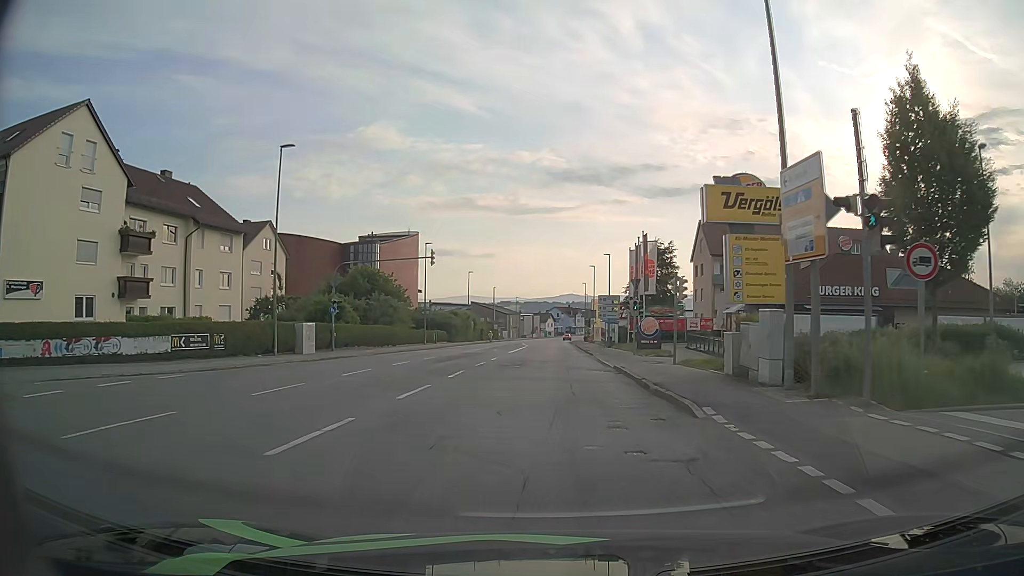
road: tertiary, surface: asphalt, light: Day
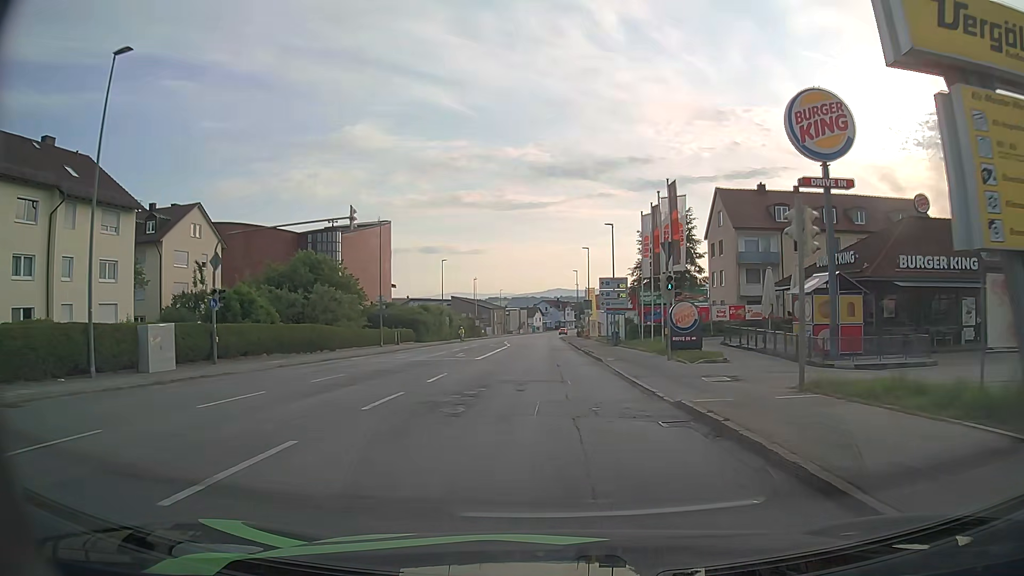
(+0.2, +14.0) m; +1°
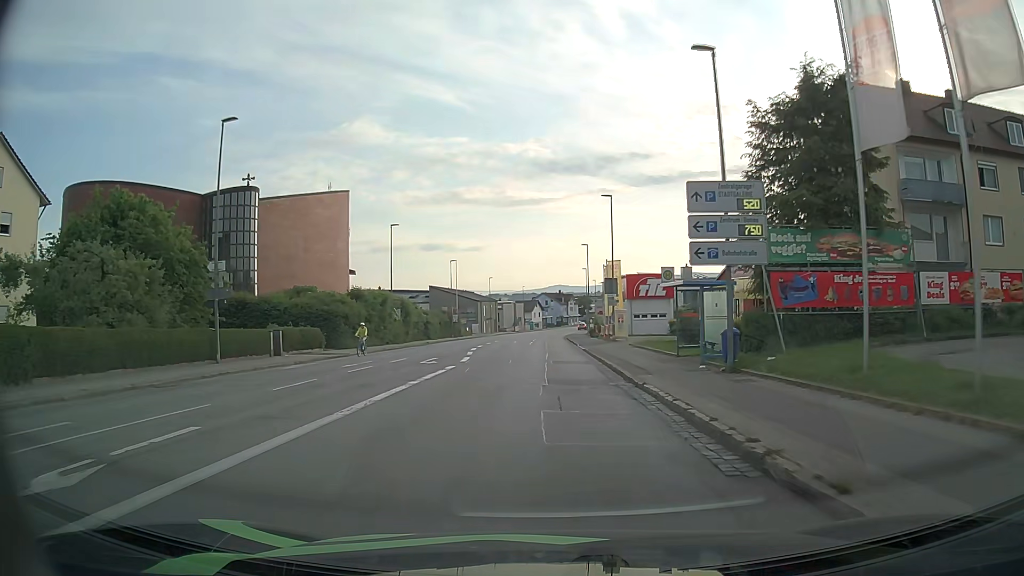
(+0.3, +28.8) m; +1°
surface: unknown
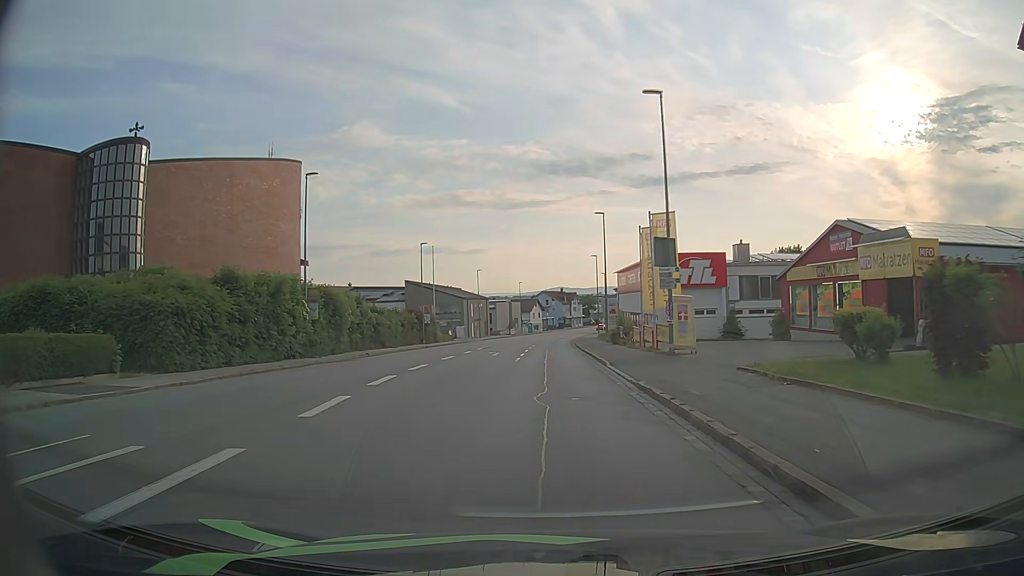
(-0.1, +21.9) m; 0°
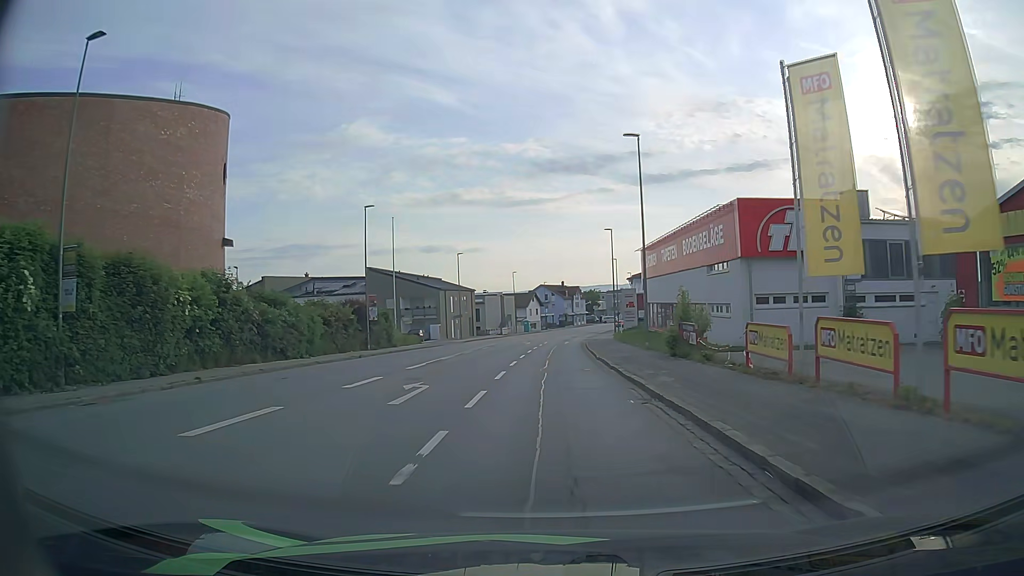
(0.0, +21.6) m; 0°
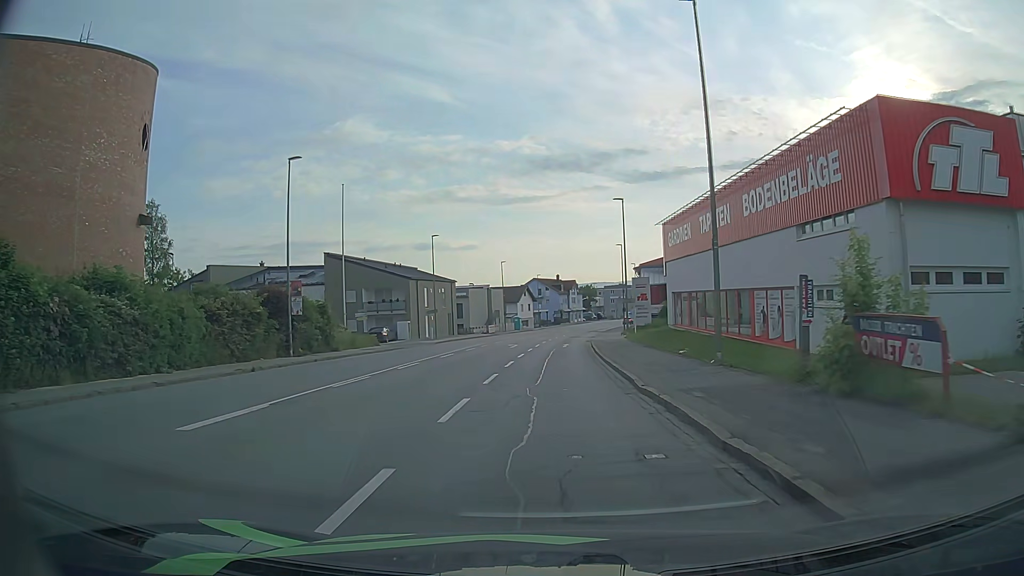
(+0.1, +14.3) m; +1°
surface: asphalt
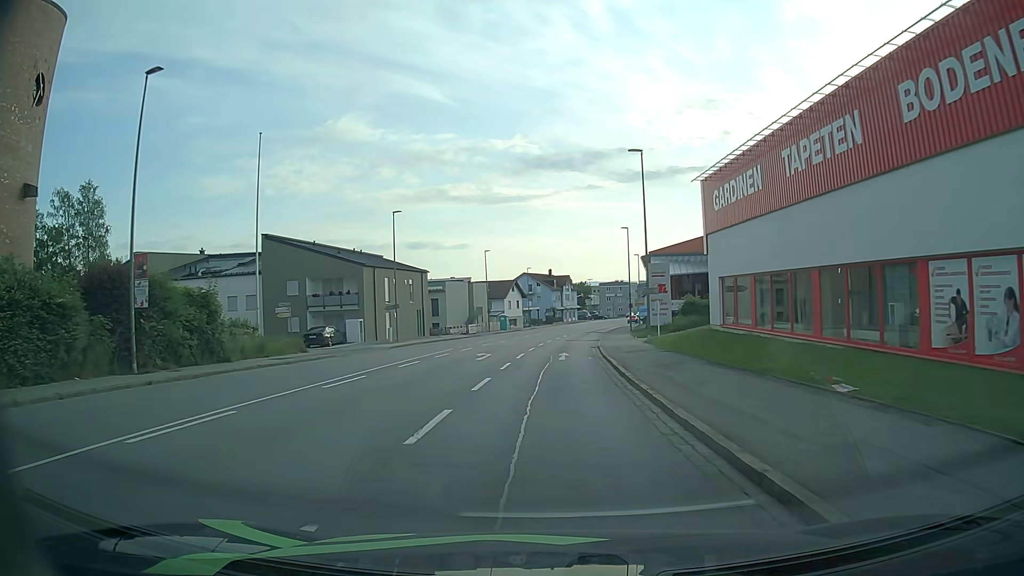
(+0.1, +14.0) m; +1°
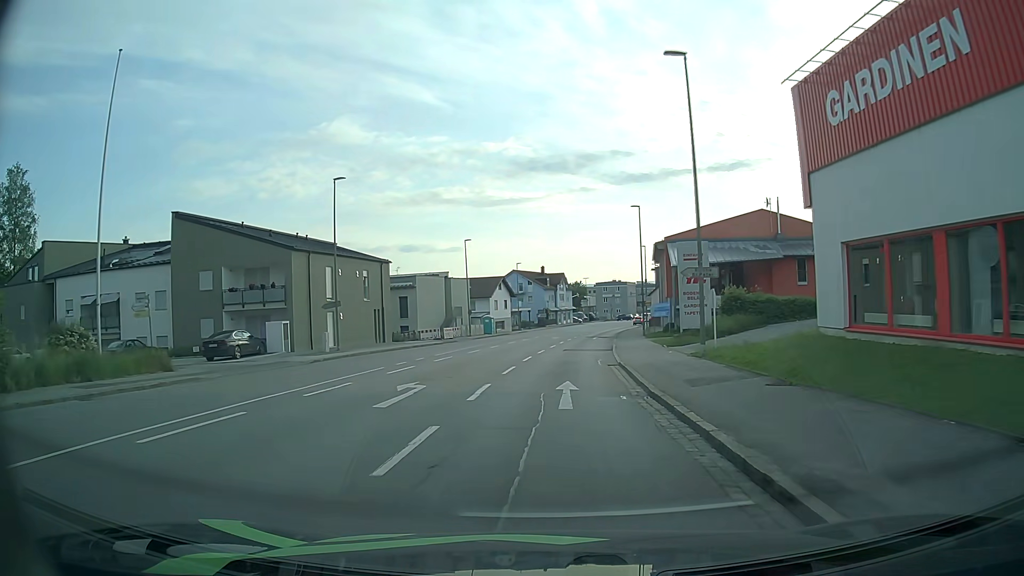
(0.0, +13.7) m; +1°
(0, +10) (0, +20) (+1, +30) (+1, +40) (+2, +50) (+4, +60) (+5, +70) (+7, +80) (+9, +89) (+11, +99) m
